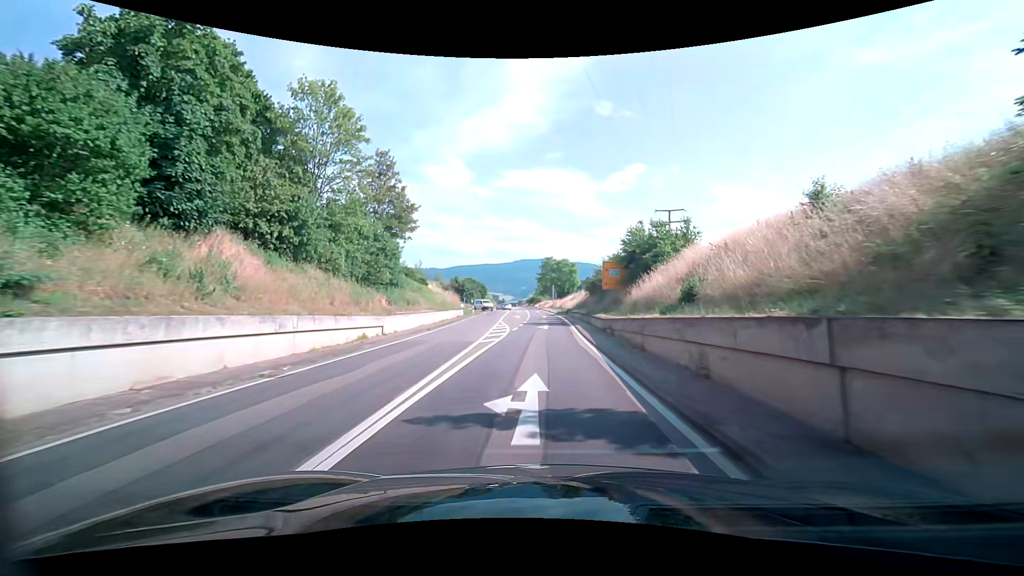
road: secondary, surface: asphalt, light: Day
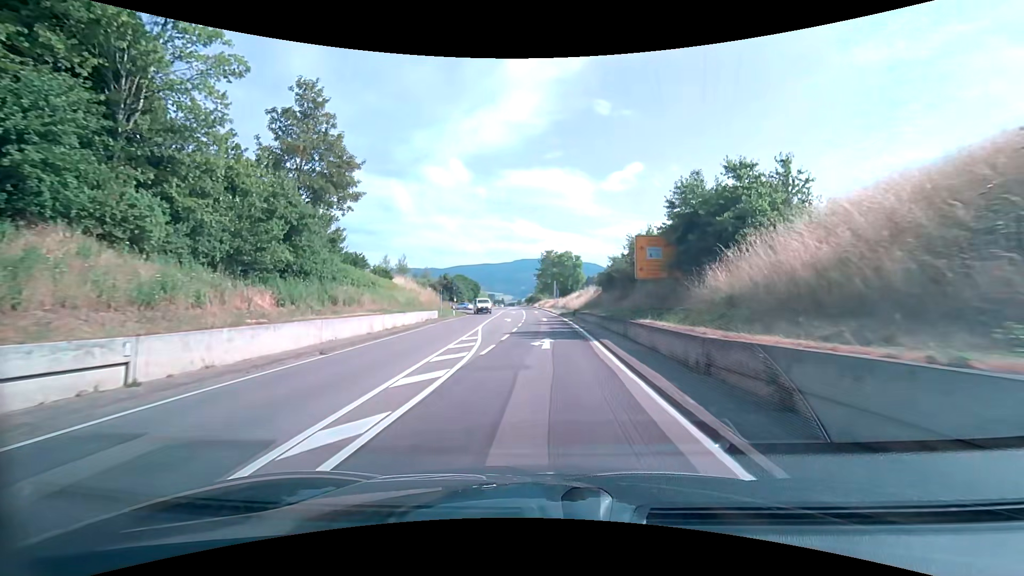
(+0.1, +14.5) m; +2°
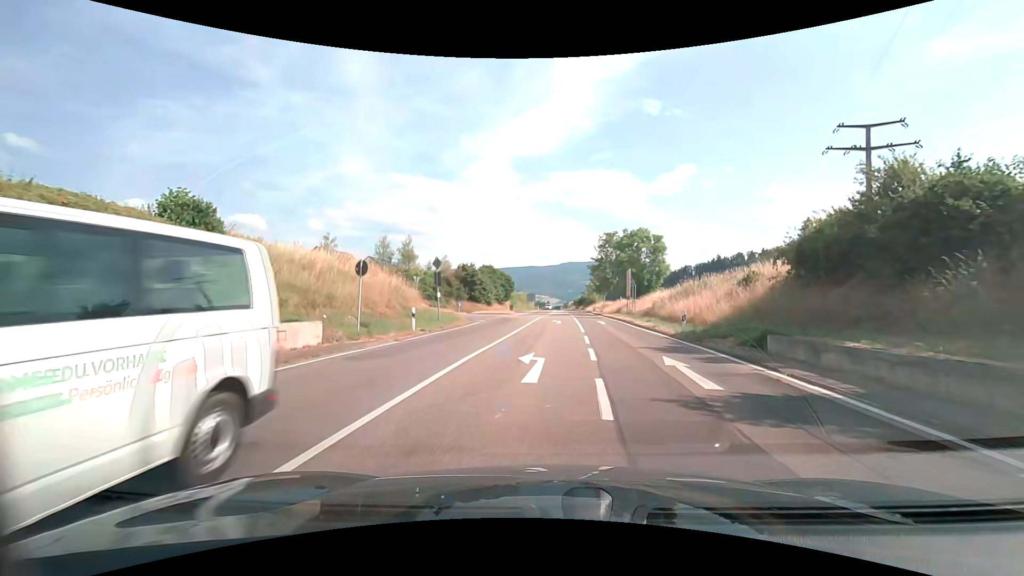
(-2.1, +31.7) m; -6°
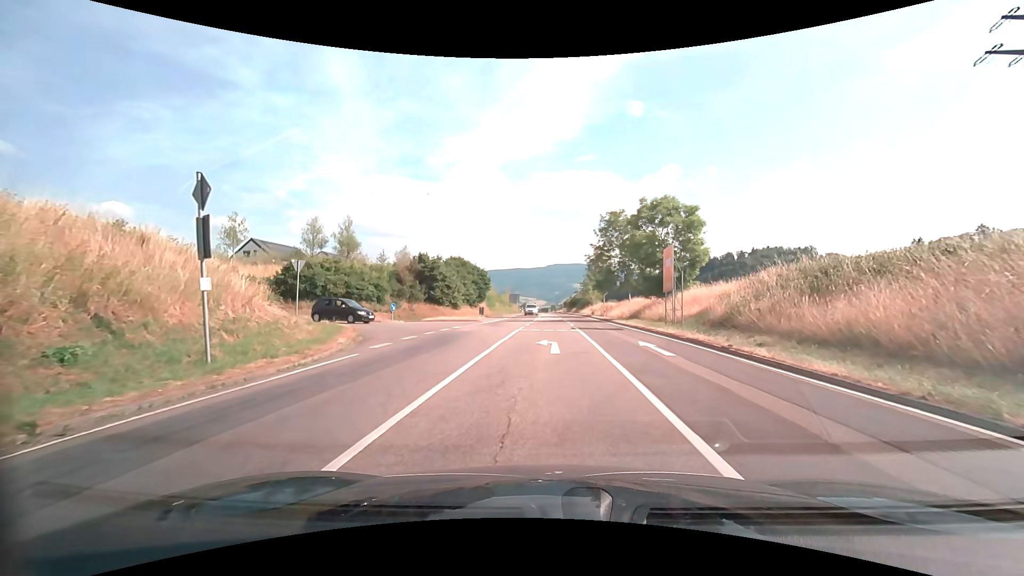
(+0.3, +19.9) m; +2°
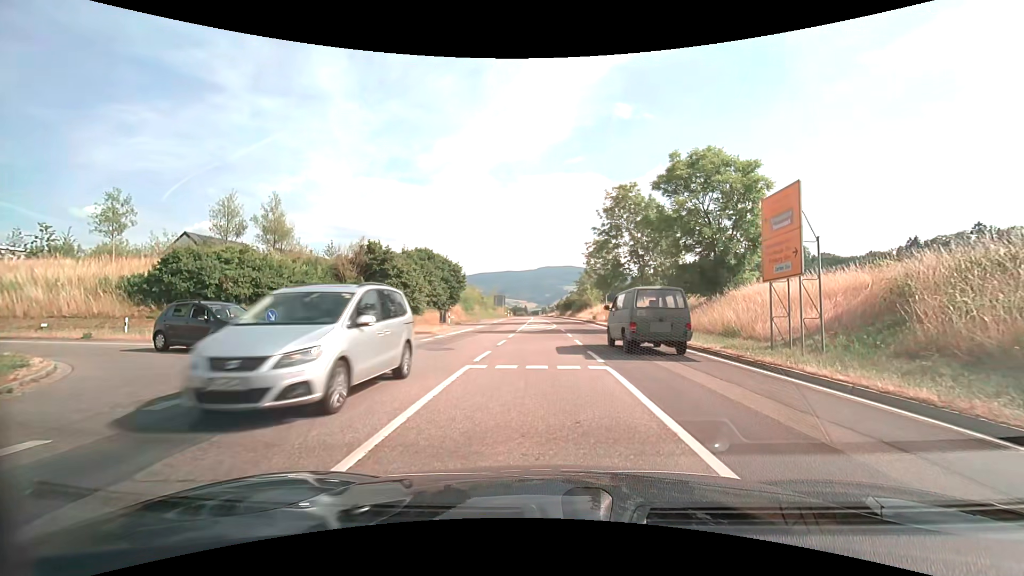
(+0.1, +14.3) m; +1°
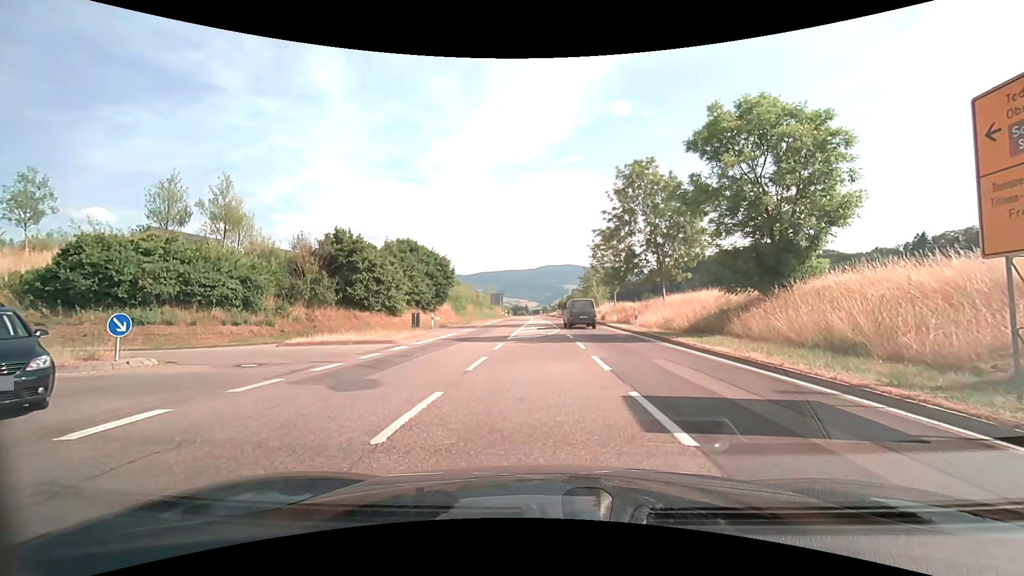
(0.0, +7.3) m; 0°
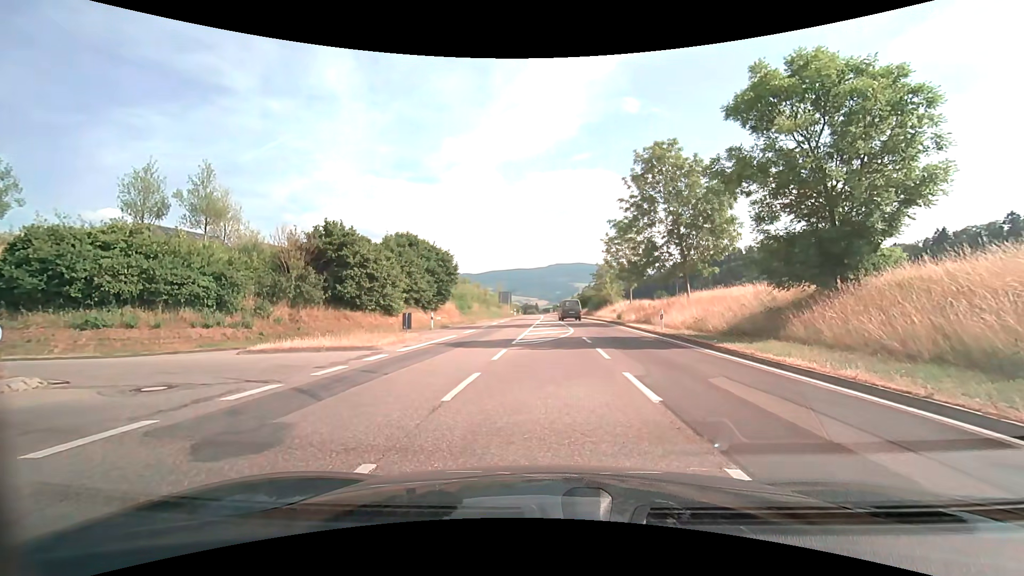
(0.0, +3.6) m; 0°
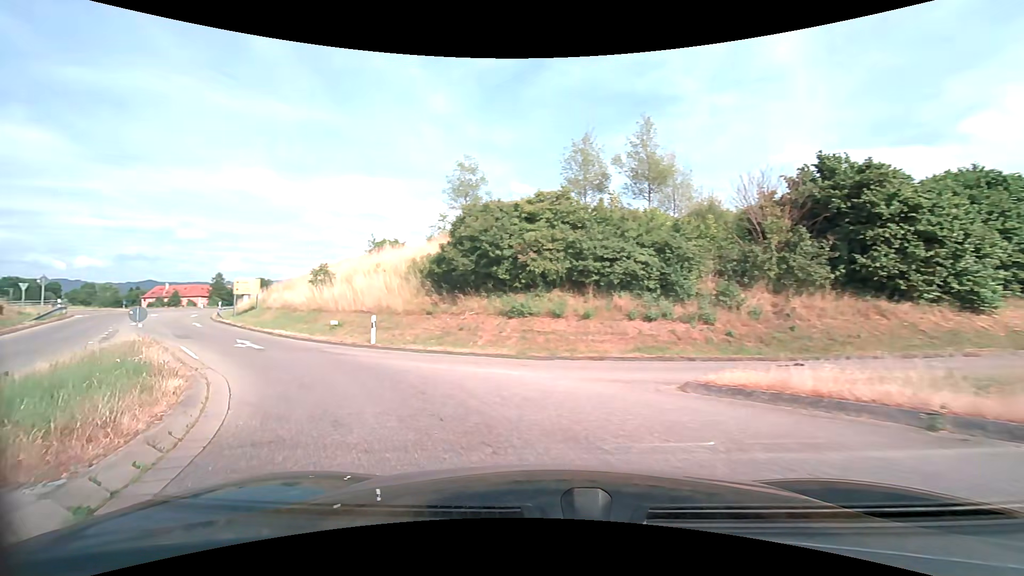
(-4.7, +11.5) m; -48°
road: tertiary
